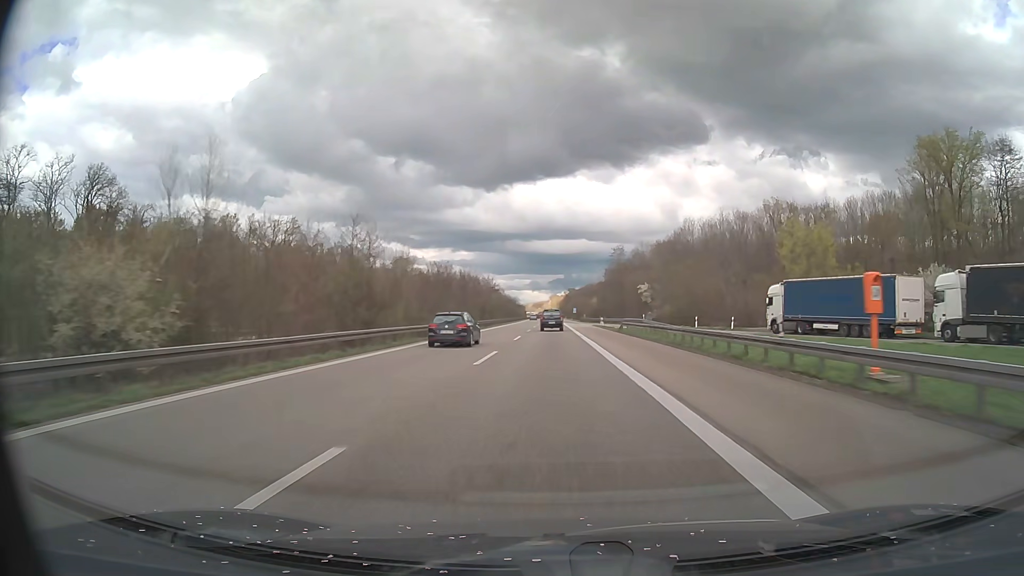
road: motorway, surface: asphalt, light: Day
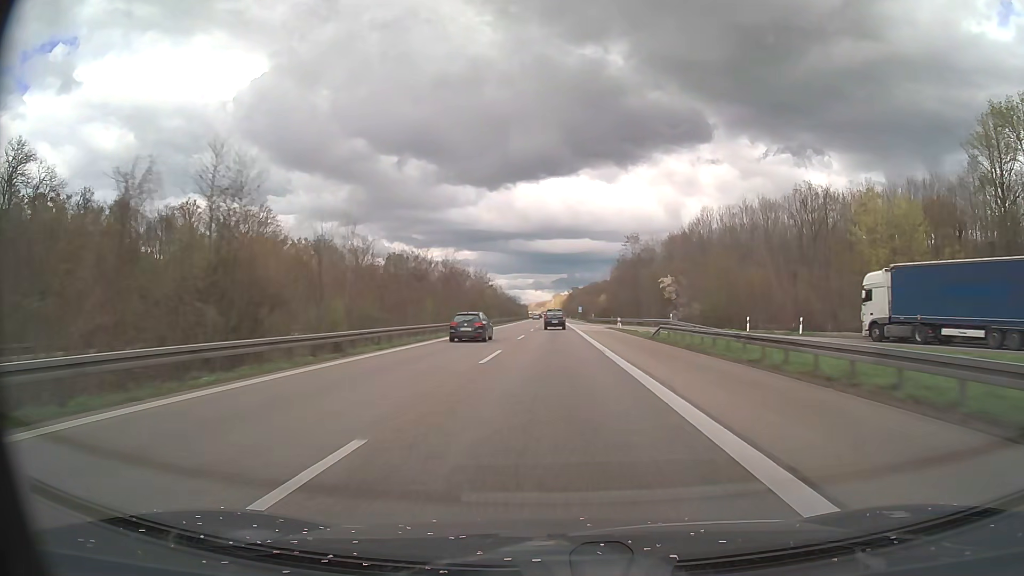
(0.0, +17.5) m; 0°
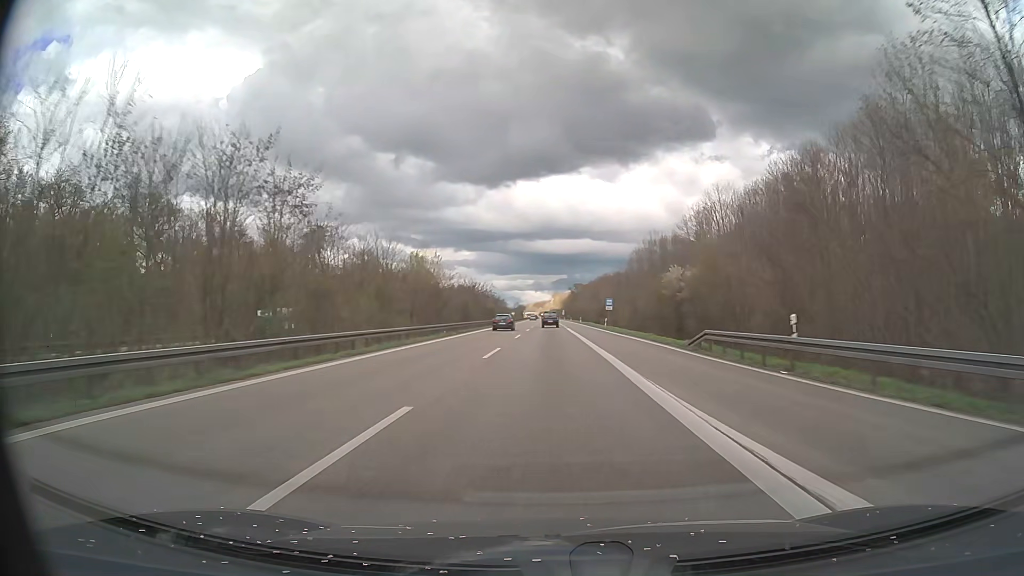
(+0.1, +87.3) m; 0°
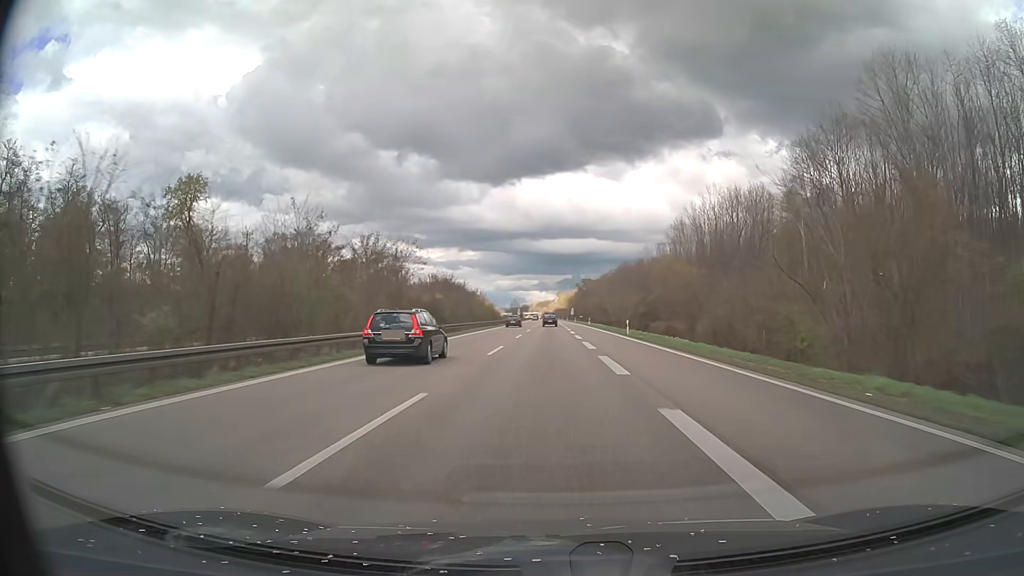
(-0.2, +69.8) m; 0°
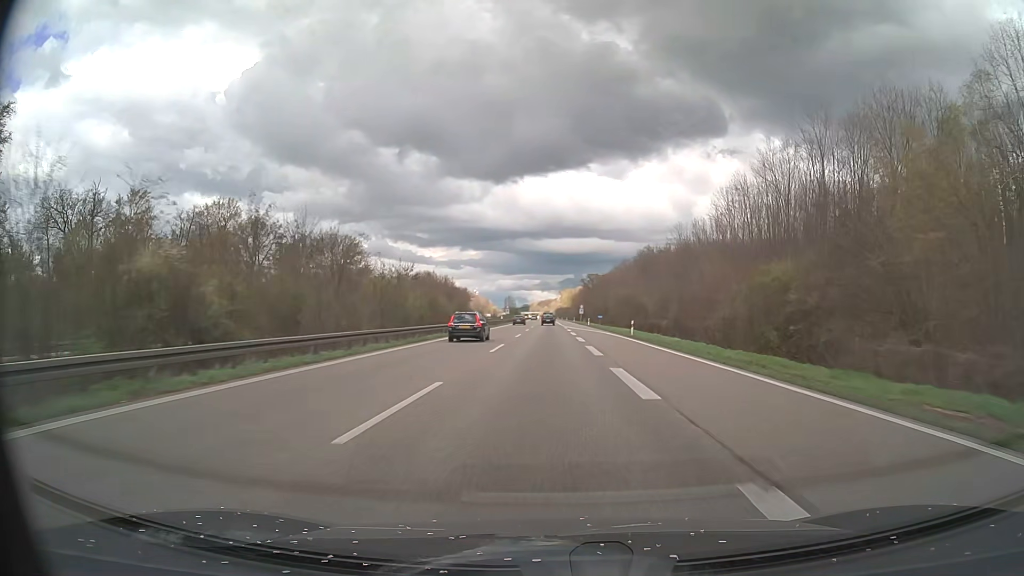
(0.0, +52.4) m; 0°
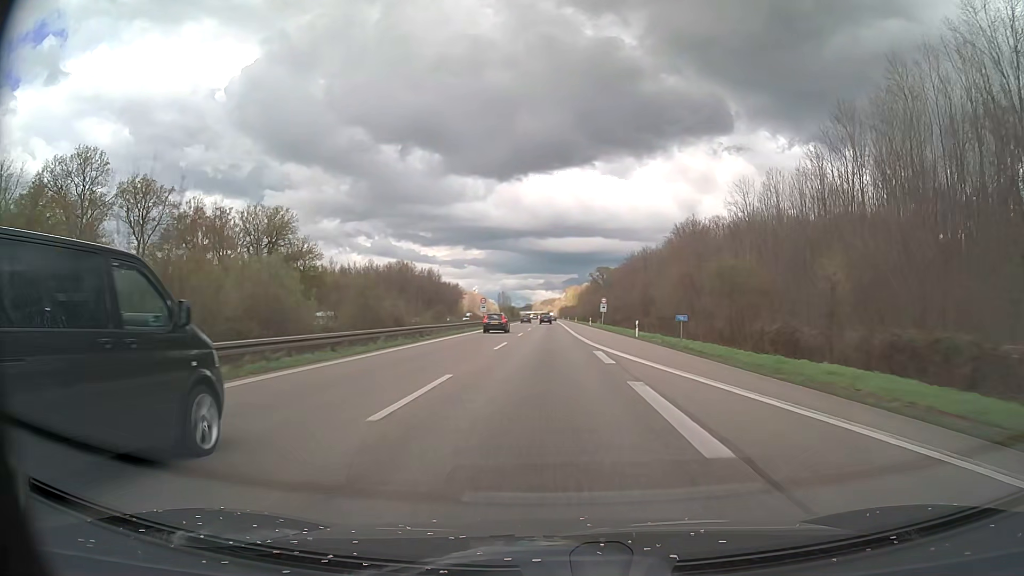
(-0.2, +52.4) m; 0°
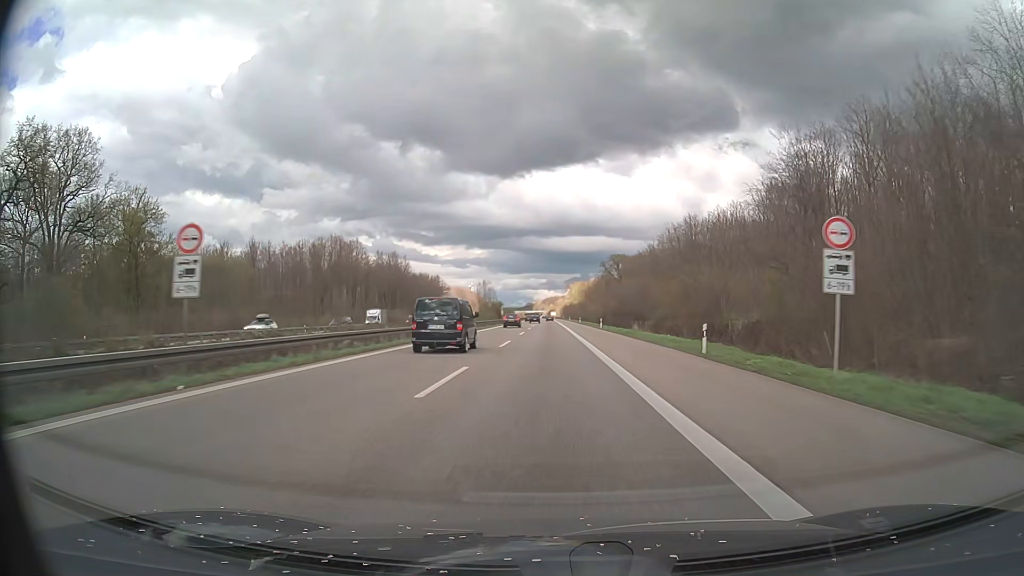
(-0.2, +69.8) m; 0°
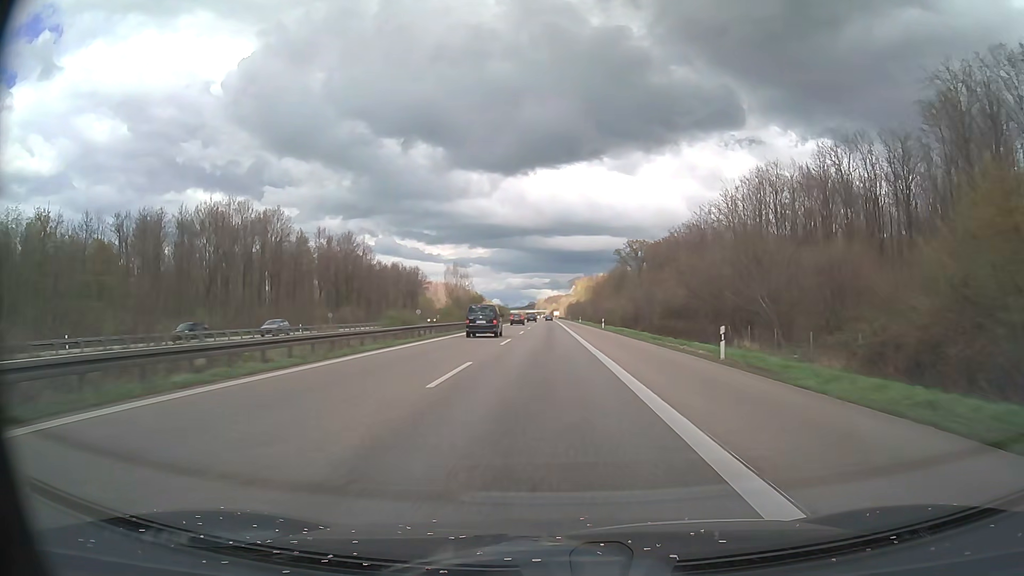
(-0.1, +52.4) m; 0°
(0, +10) (0, +20) (0, +30) (0, +40) (0, +50) (0, +60) (0, +70) (0, +80) (0, +90) (0, +100) m
